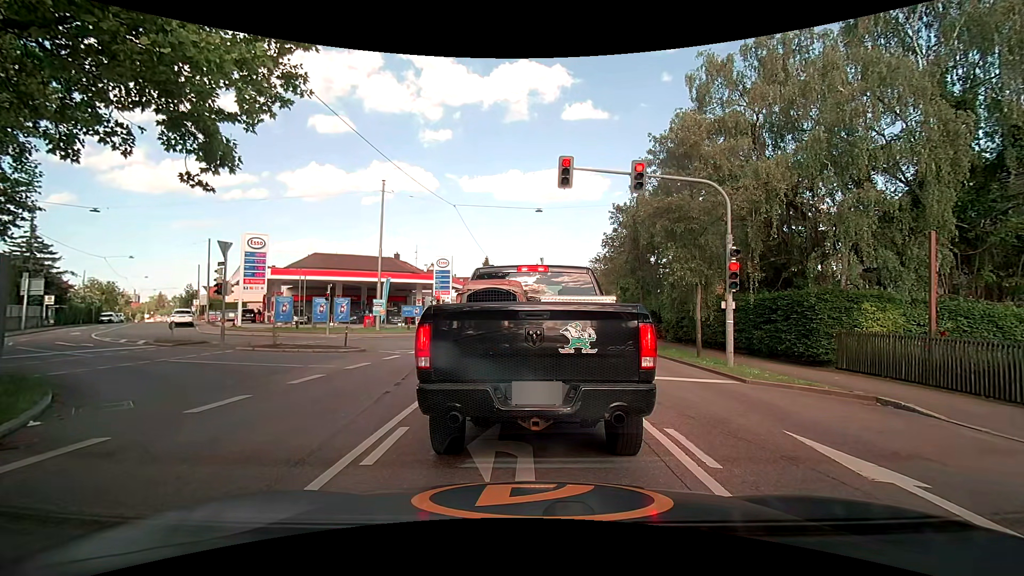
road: secondary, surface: asphalt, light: Day
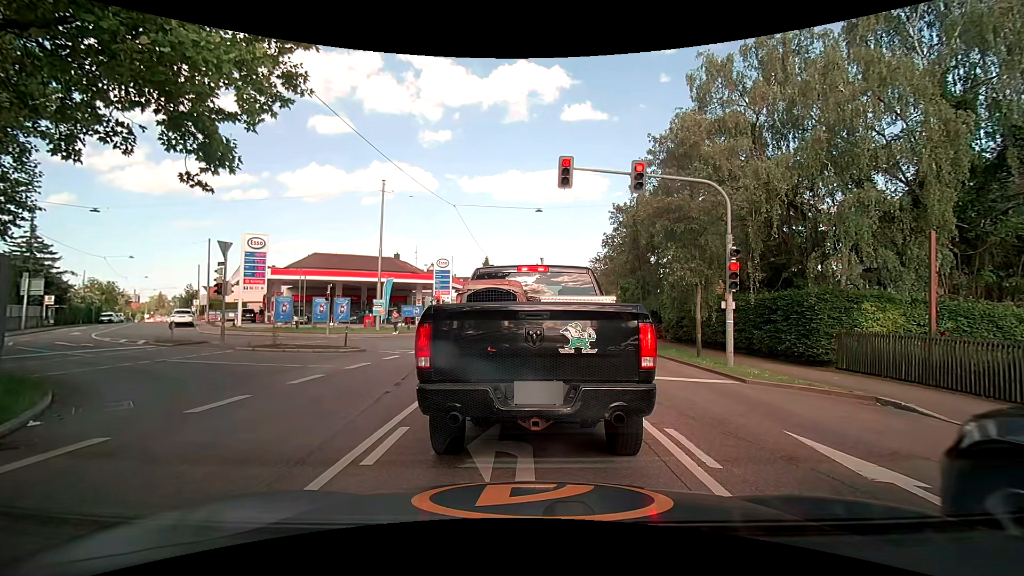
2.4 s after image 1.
(0.0, 0.0) m; 0°
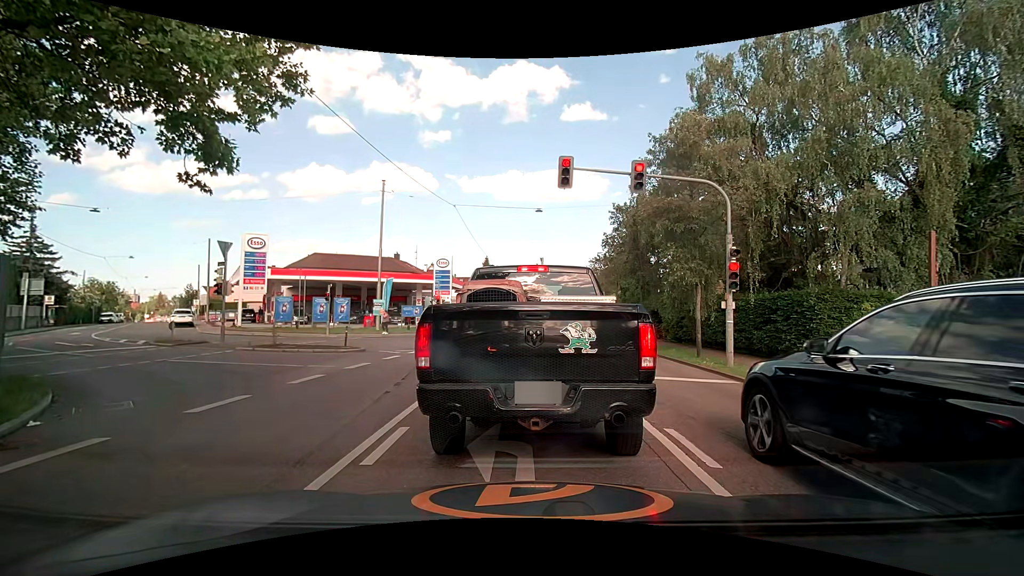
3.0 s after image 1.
(0.0, 0.0) m; 0°
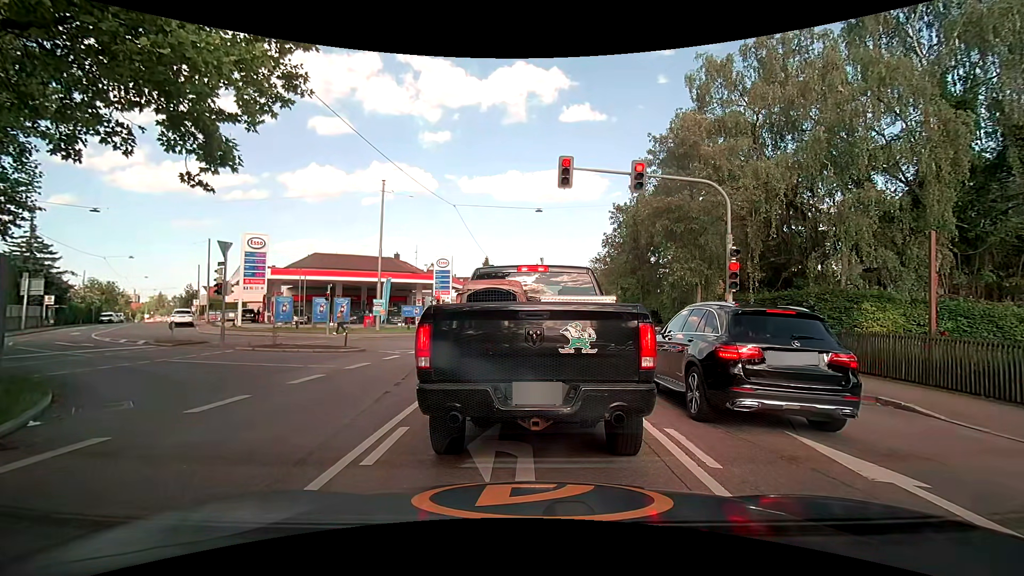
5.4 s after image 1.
(0.0, 0.0) m; 0°
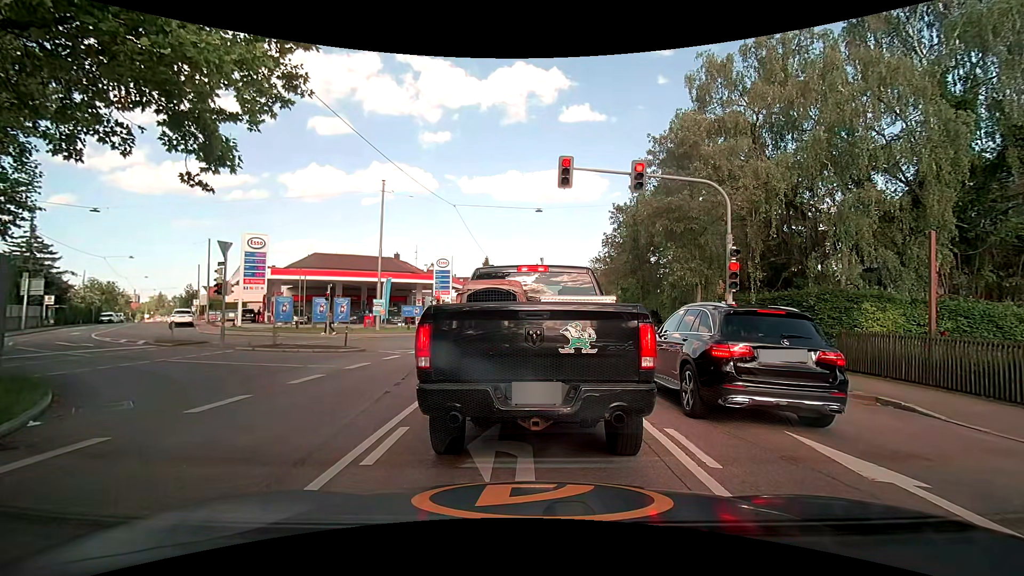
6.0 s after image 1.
(0.0, 0.0) m; 0°
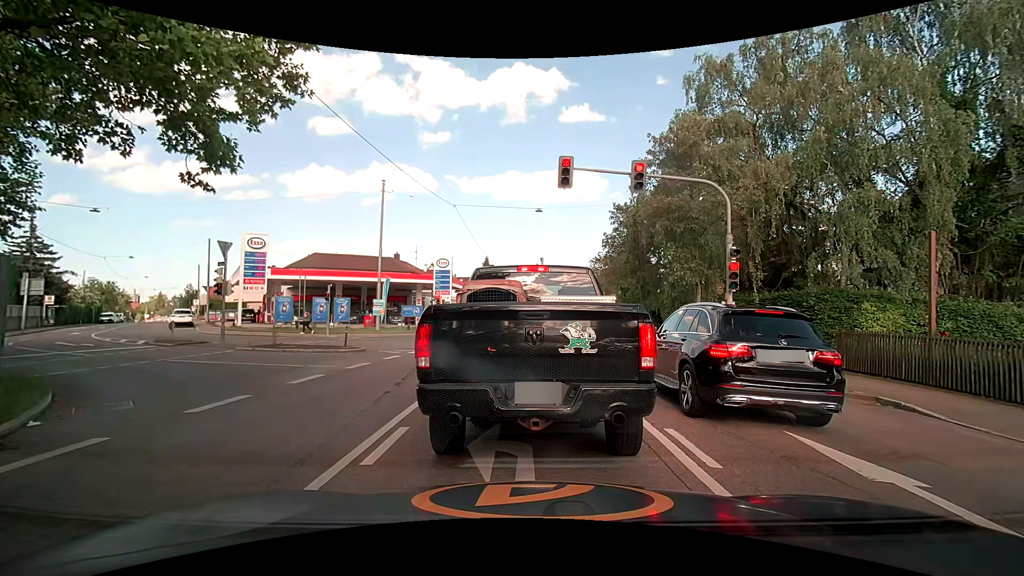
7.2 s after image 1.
(0.0, 0.0) m; 0°
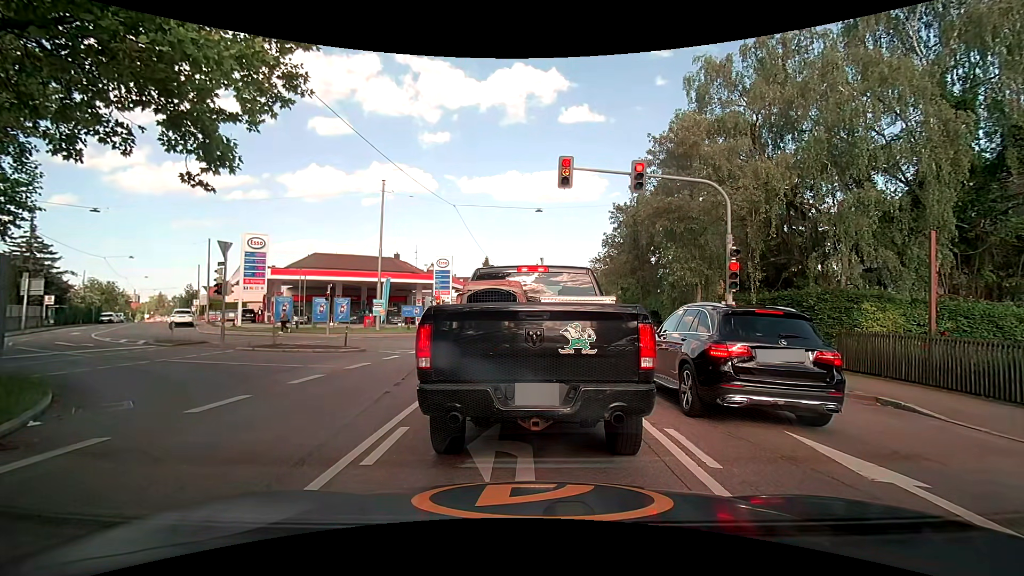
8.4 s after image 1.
(0.0, 0.0) m; 0°
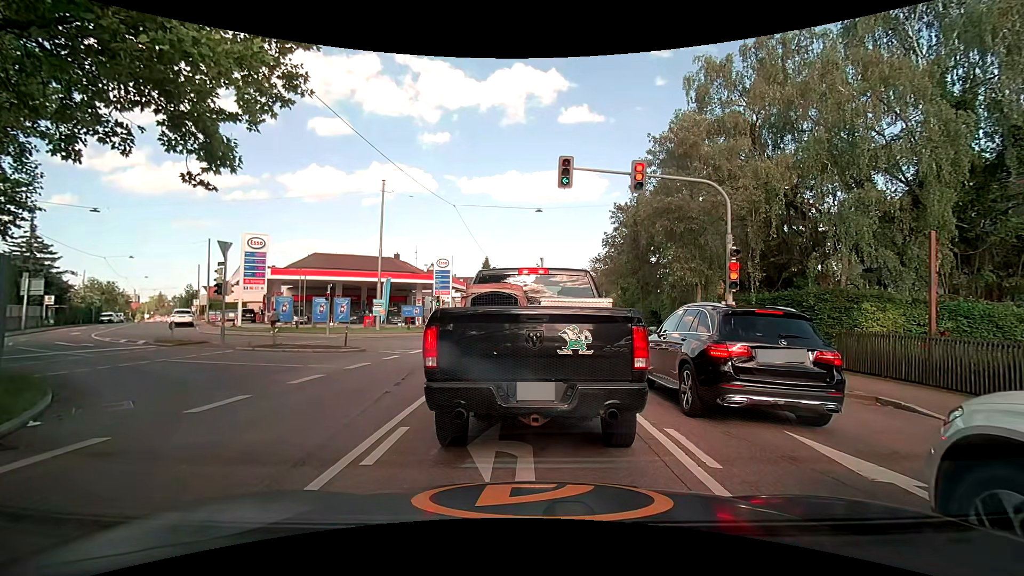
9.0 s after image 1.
(0.0, 0.0) m; 0°
